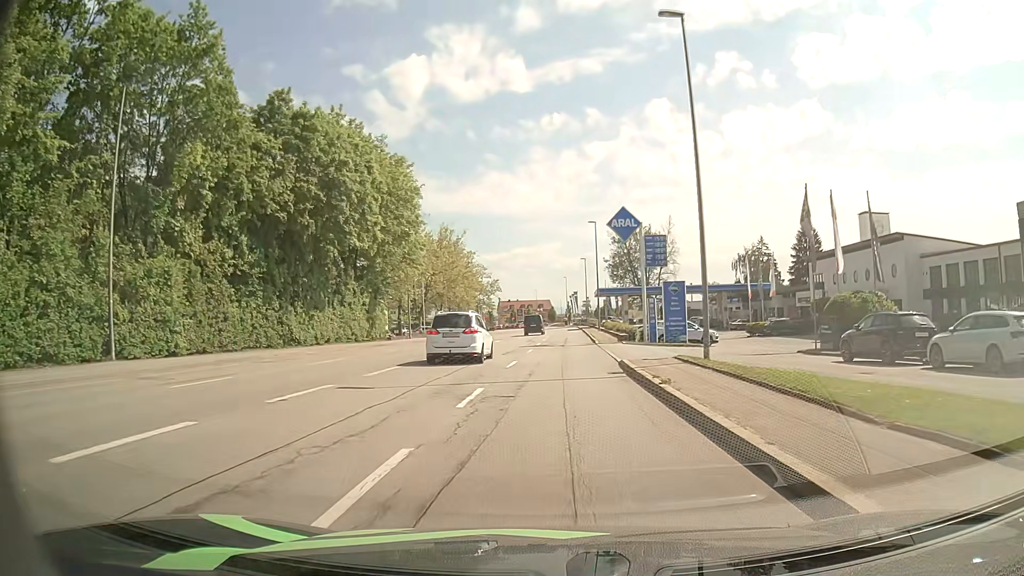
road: tertiary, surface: asphalt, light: Day
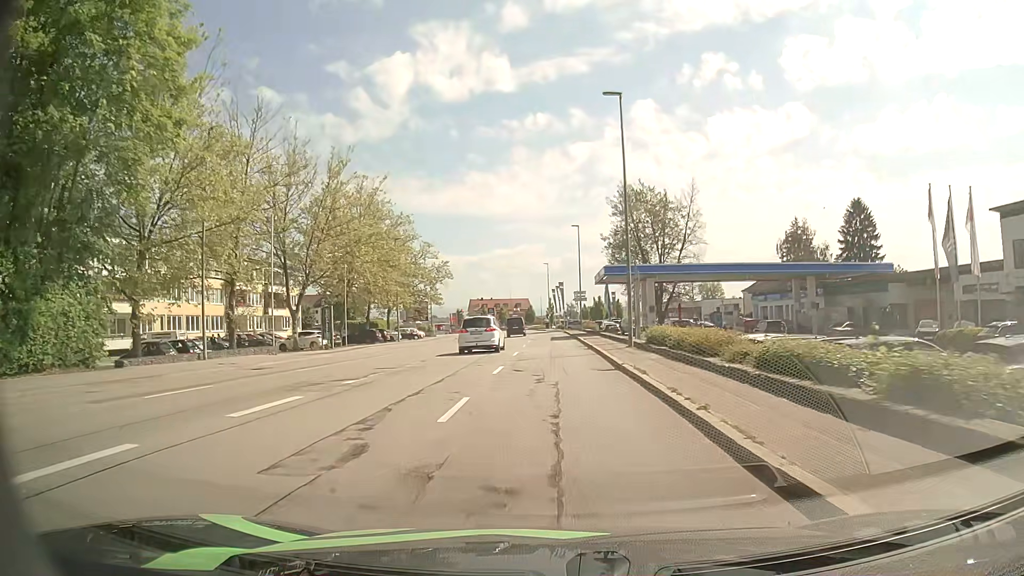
(+1.0, +37.0) m; +2°
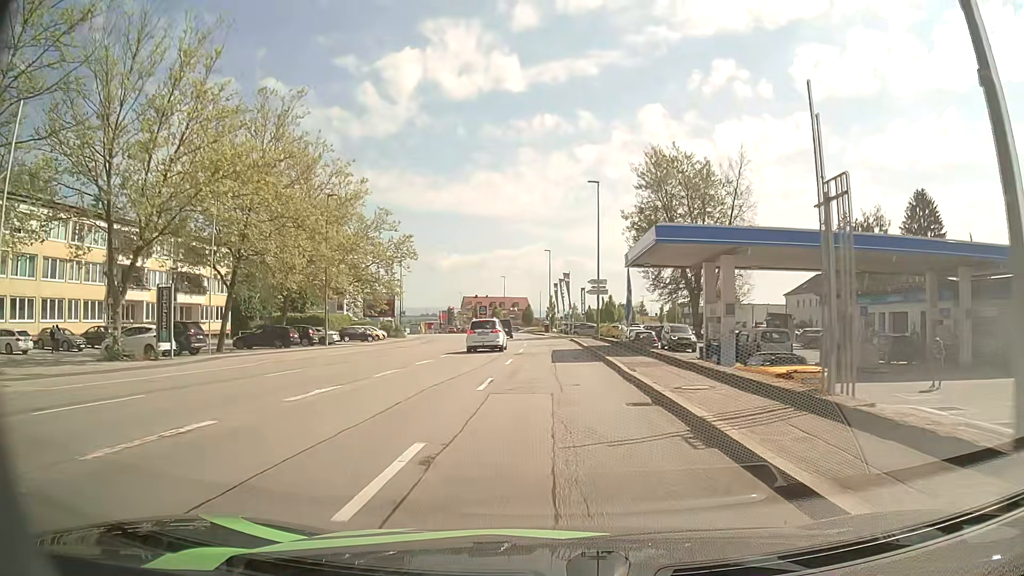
(-0.1, +22.3) m; -1°
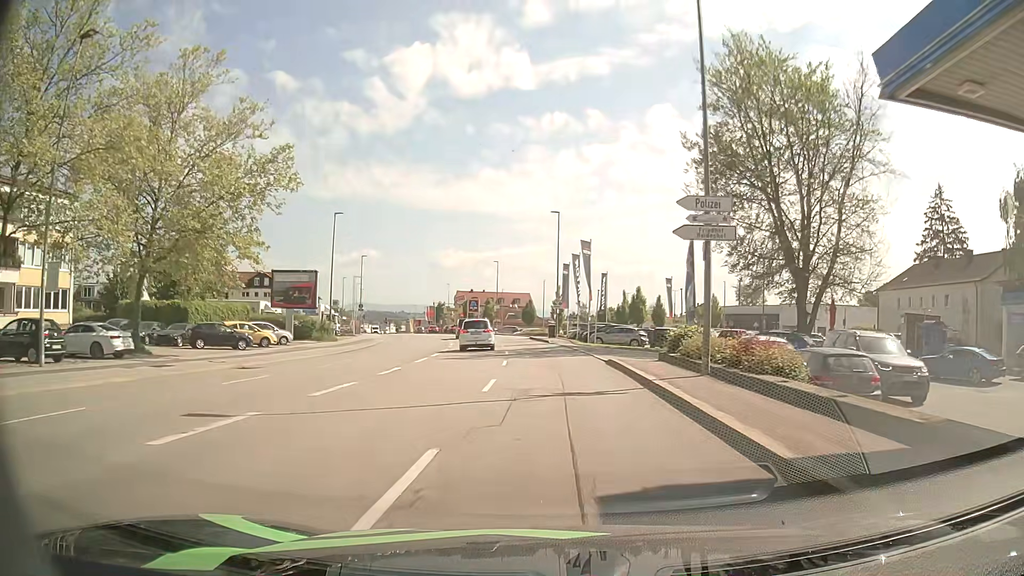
(+0.3, +28.7) m; +1°
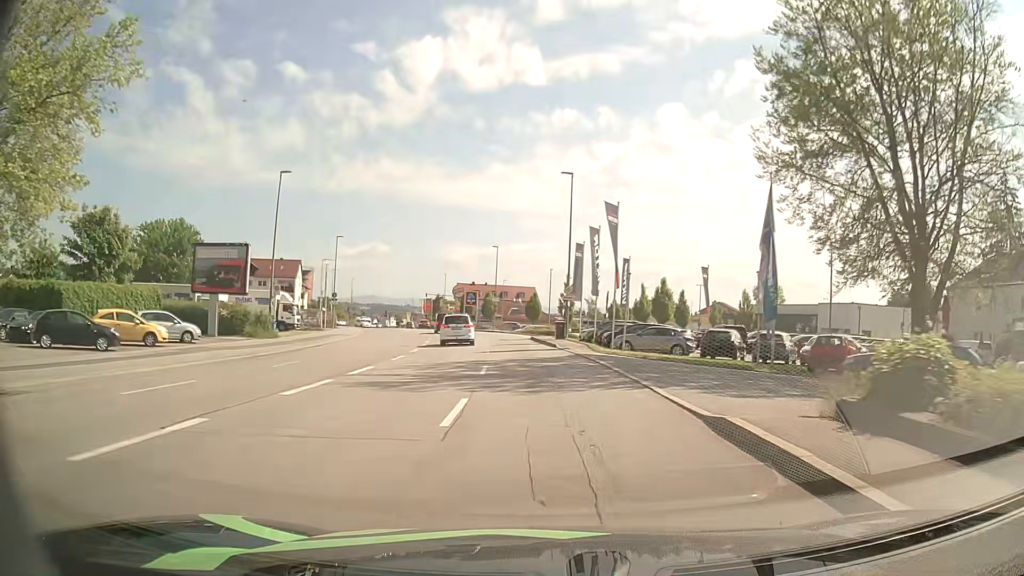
(-0.1, +13.4) m; -1°
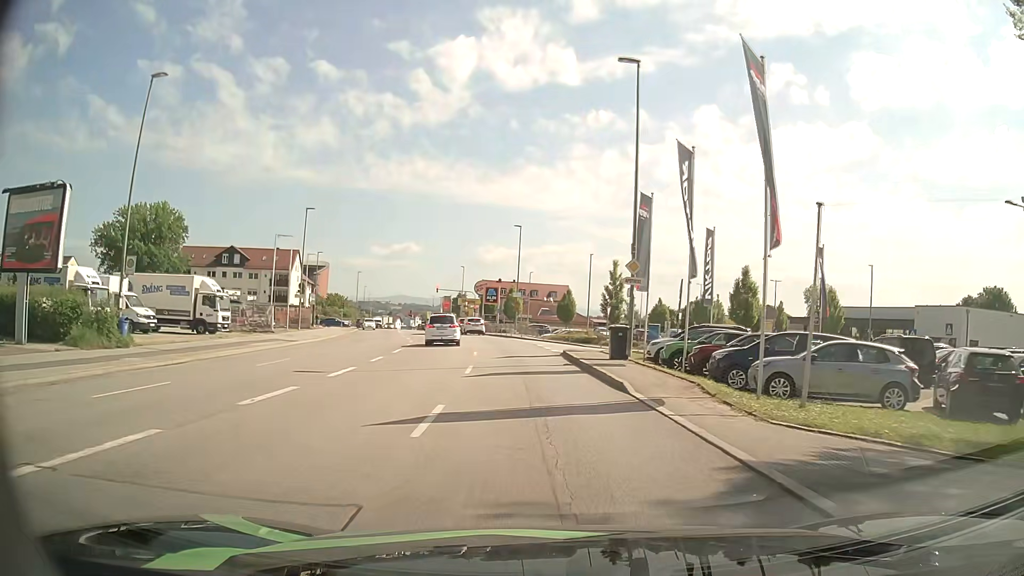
(-0.3, +18.9) m; -3°
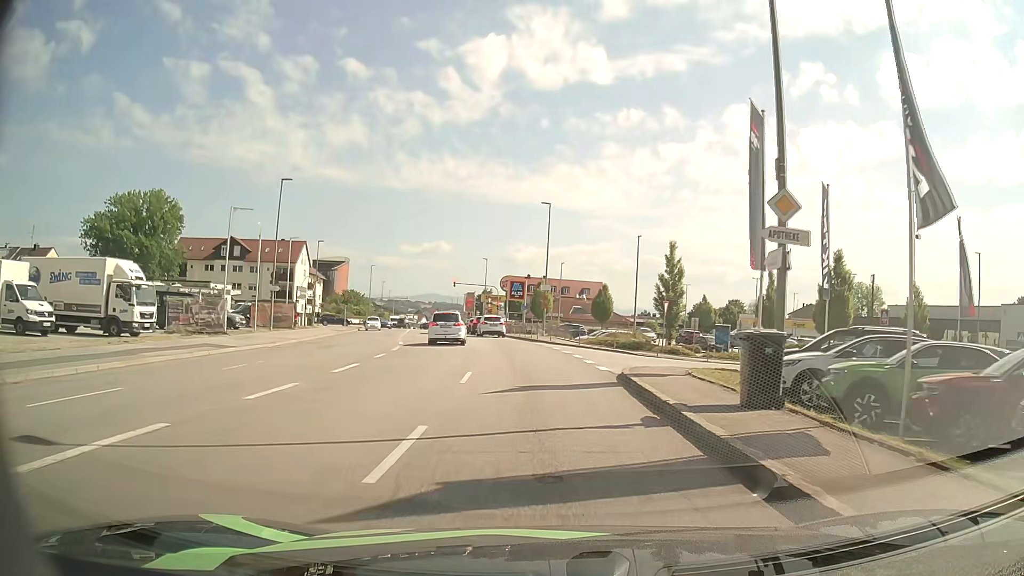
(-0.2, +11.7) m; -2°
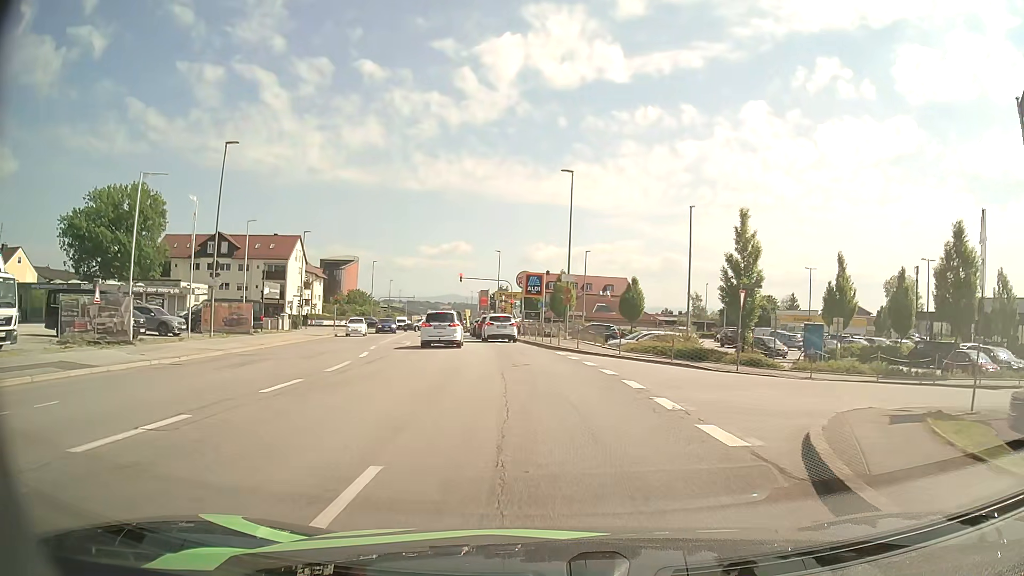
(-0.2, +11.0) m; -2°
